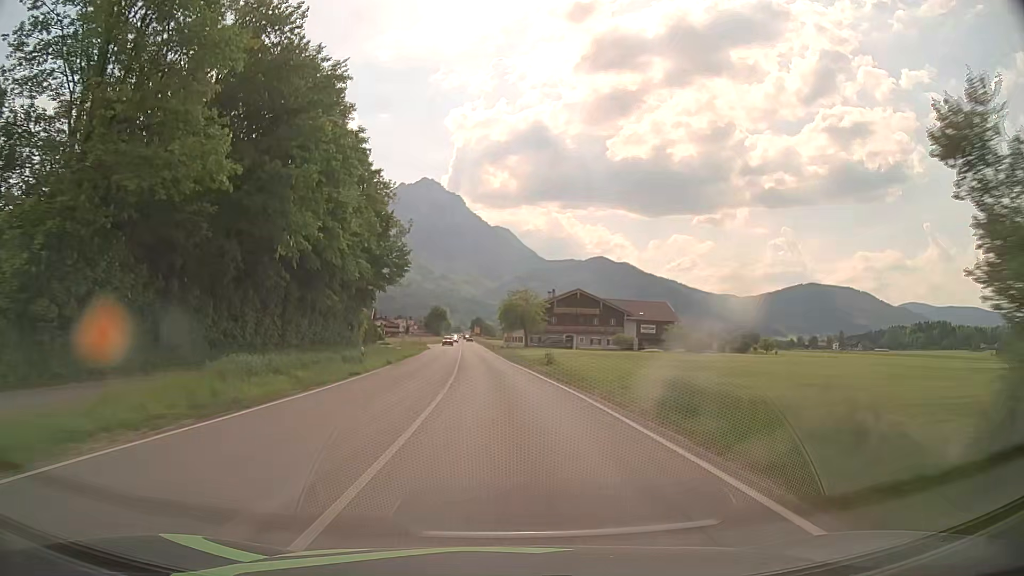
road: primary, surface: asphalt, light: Day
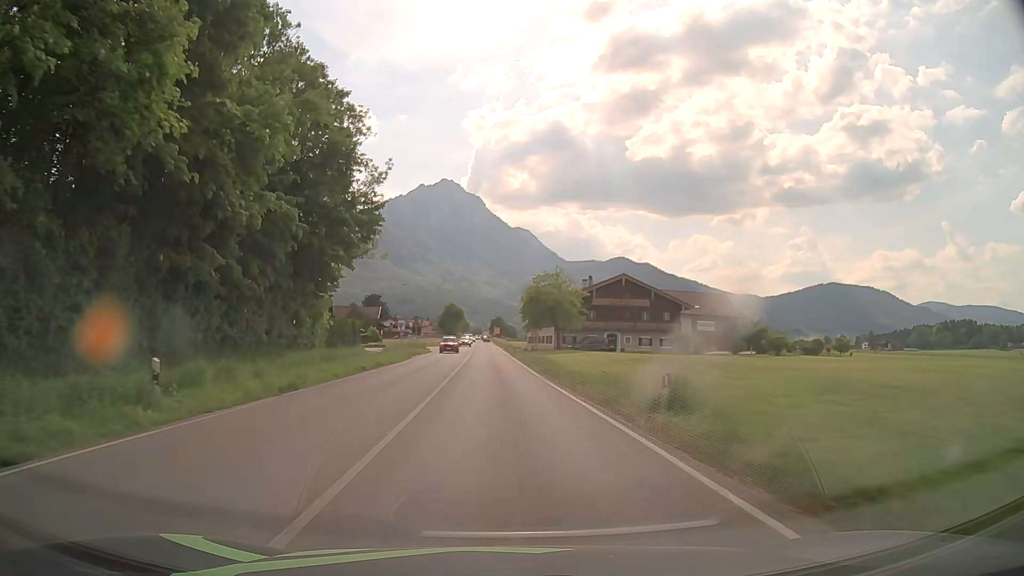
(-0.4, +21.7) m; -2°
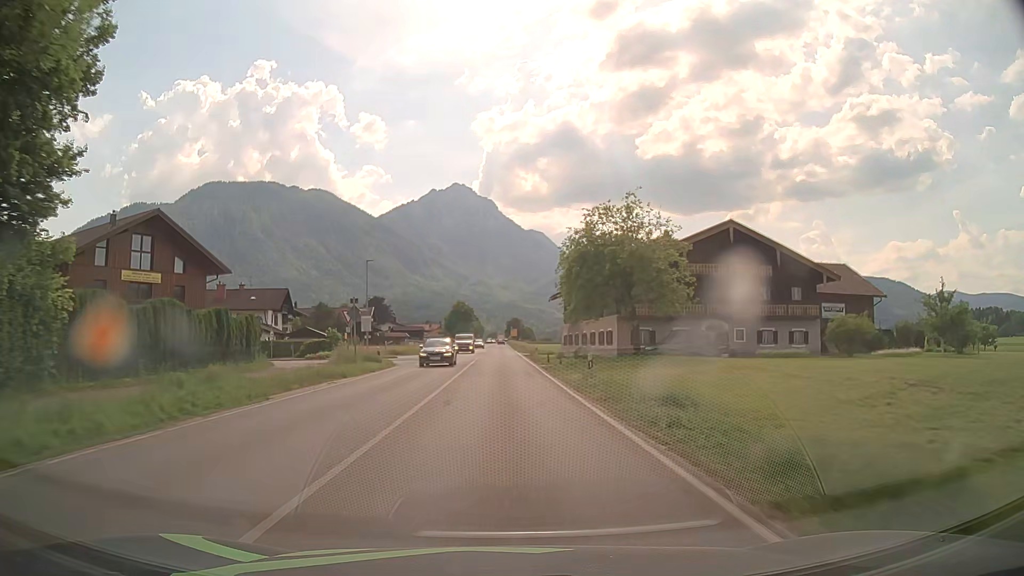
(-0.5, +32.3) m; -2°
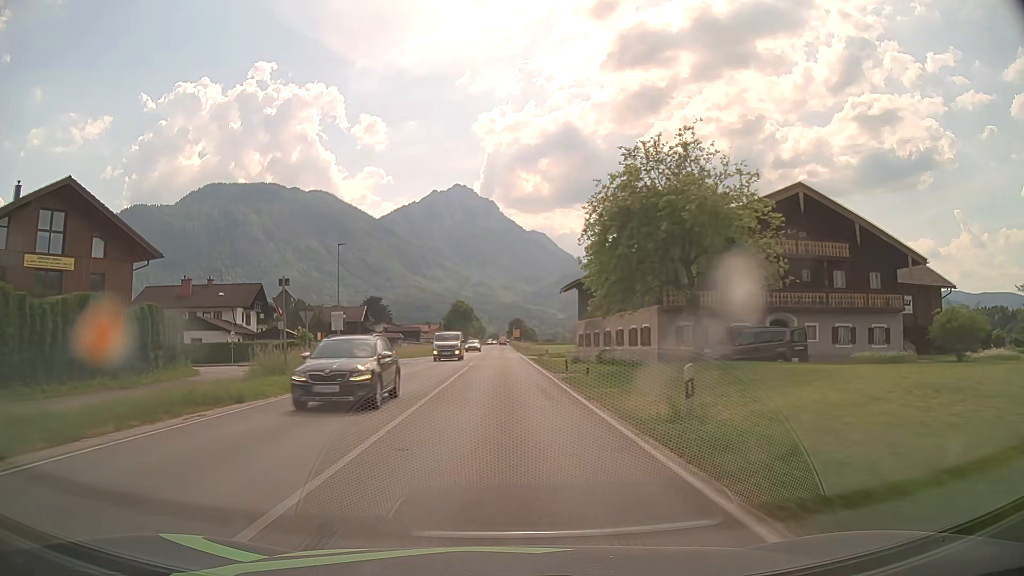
(0.0, +10.8) m; 0°
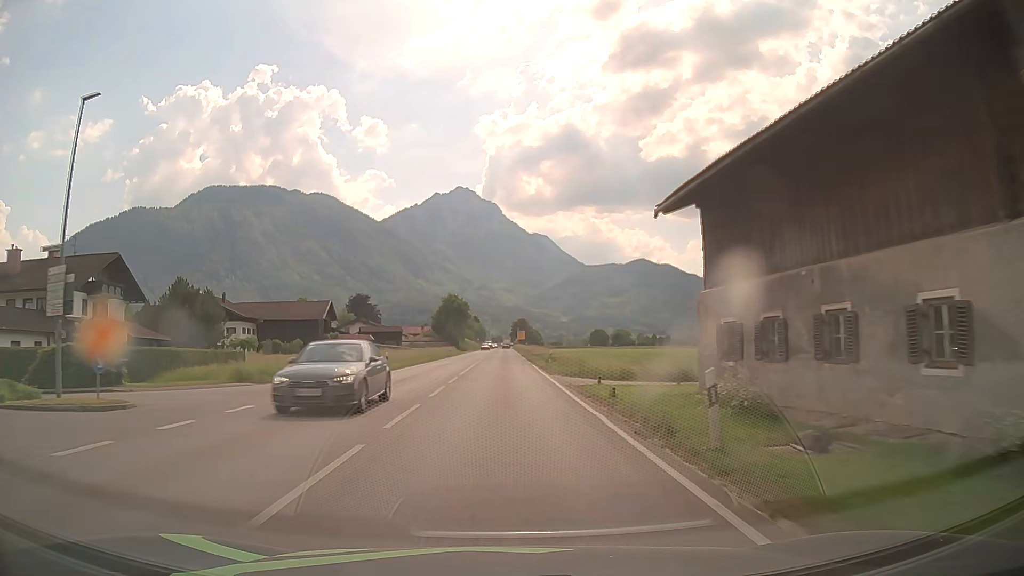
(0.0, +32.2) m; 0°
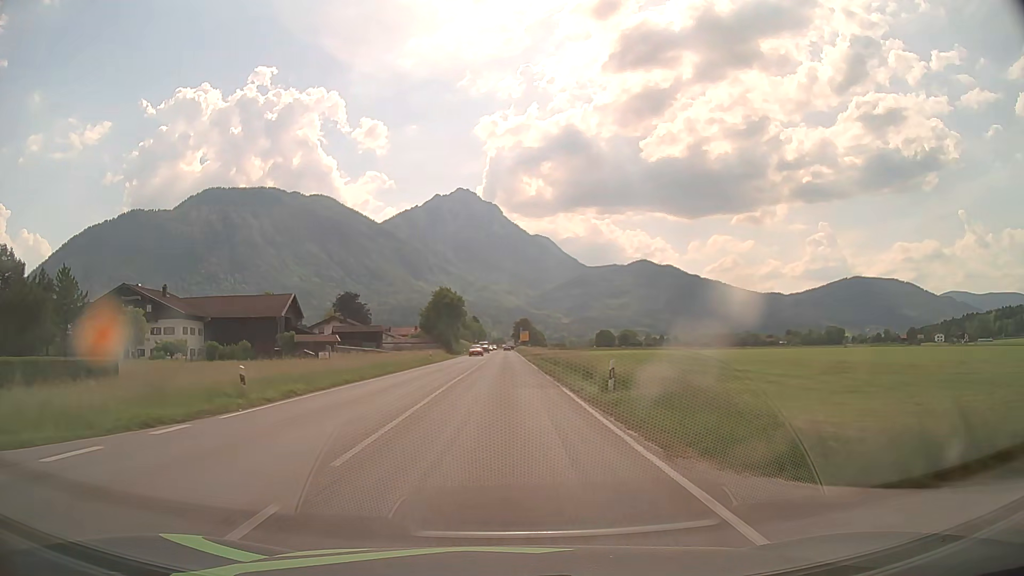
(0.0, +21.4) m; 0°
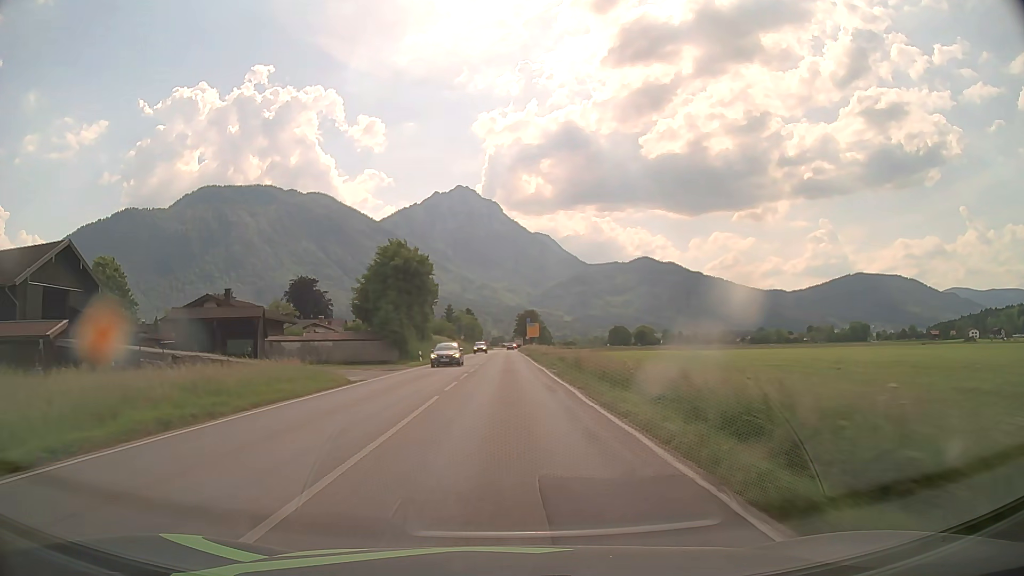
(0.0, +53.7) m; 0°
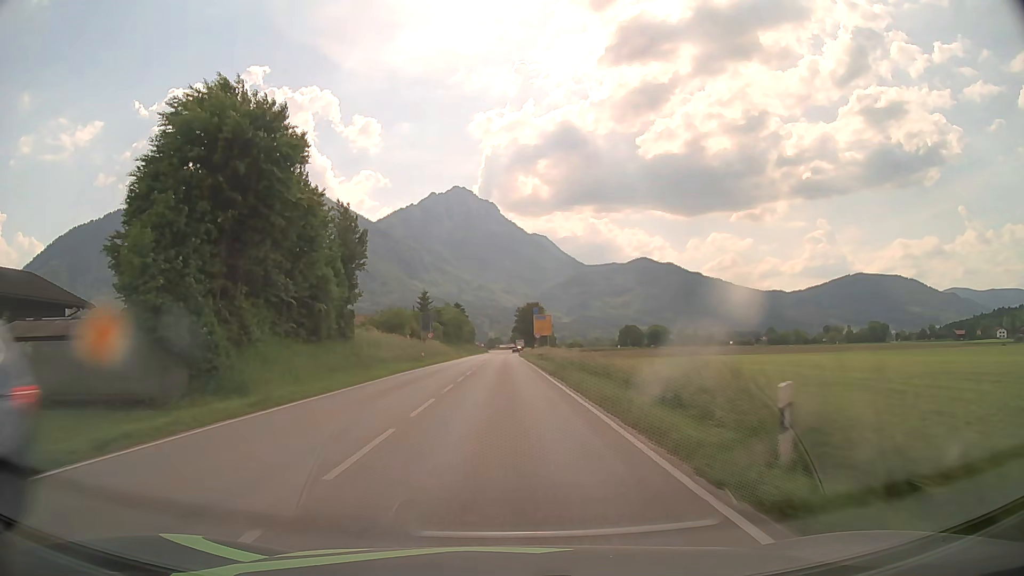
(+0.1, +42.9) m; 0°
(0, +10) (0, +20) (0, +30) (0, +40) (0, +50) (0, +60) (0, +70) (0, +80) (0, +90) (0, +100) m
